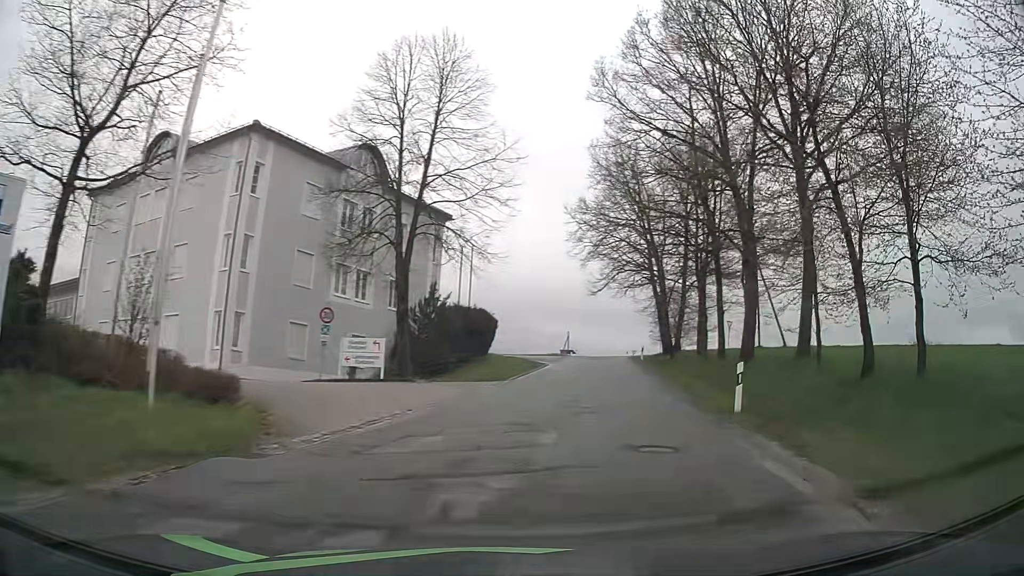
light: Day
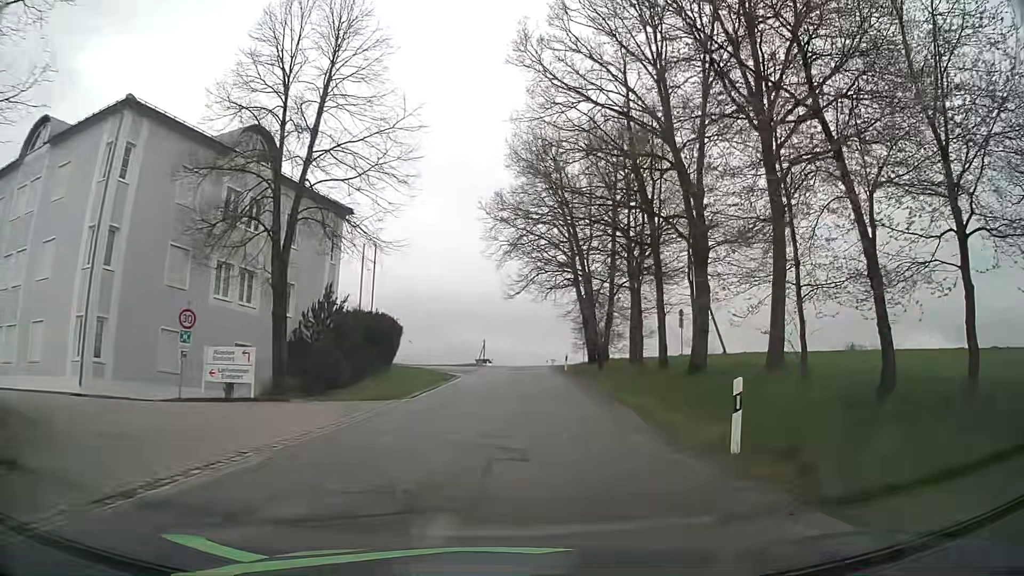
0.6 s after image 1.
(+0.3, +4.9) m; +7°
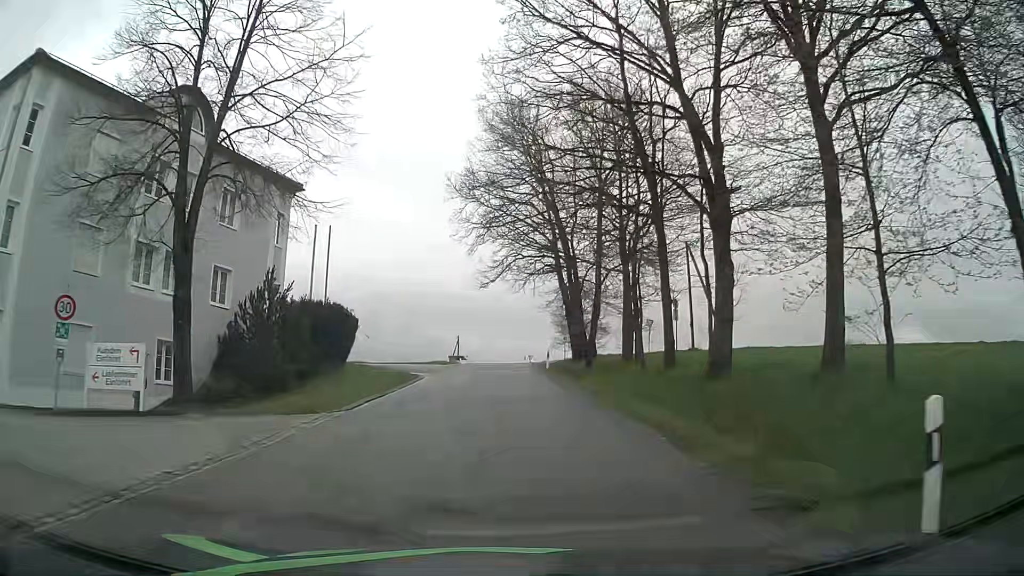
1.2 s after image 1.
(+0.1, +5.2) m; +2°
